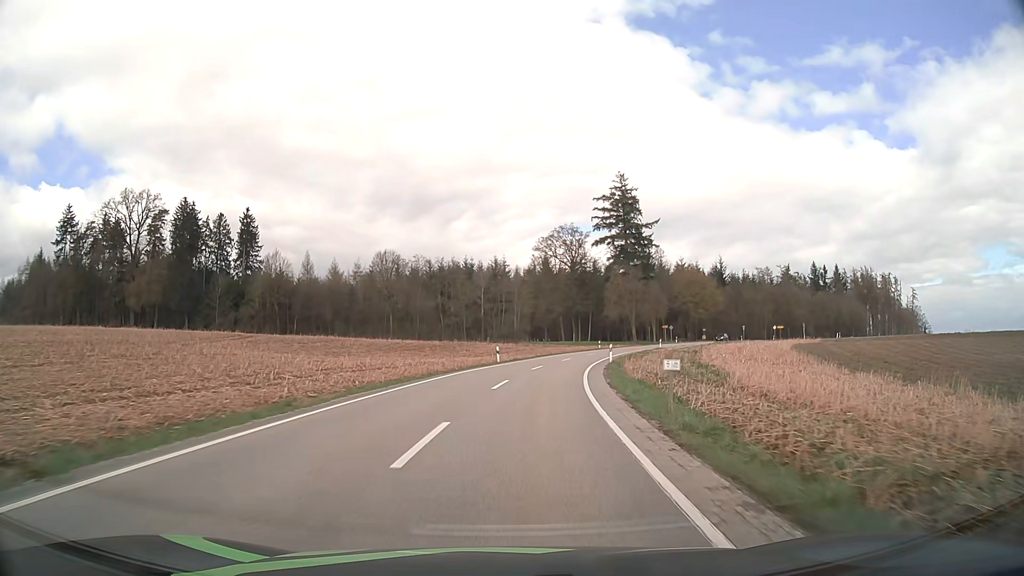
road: tertiary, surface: asphalt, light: Day
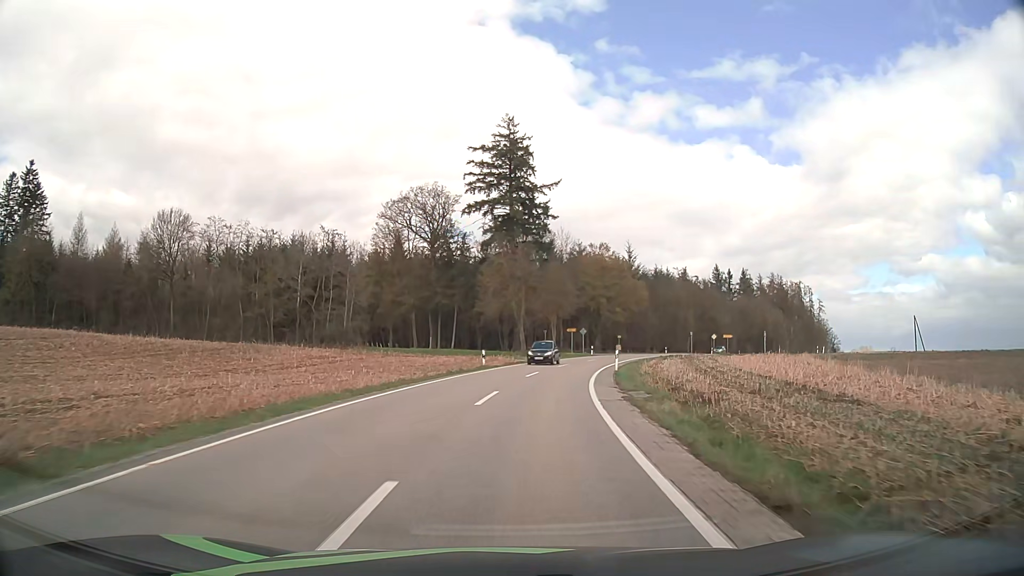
(+4.1, +41.6) m; +12°
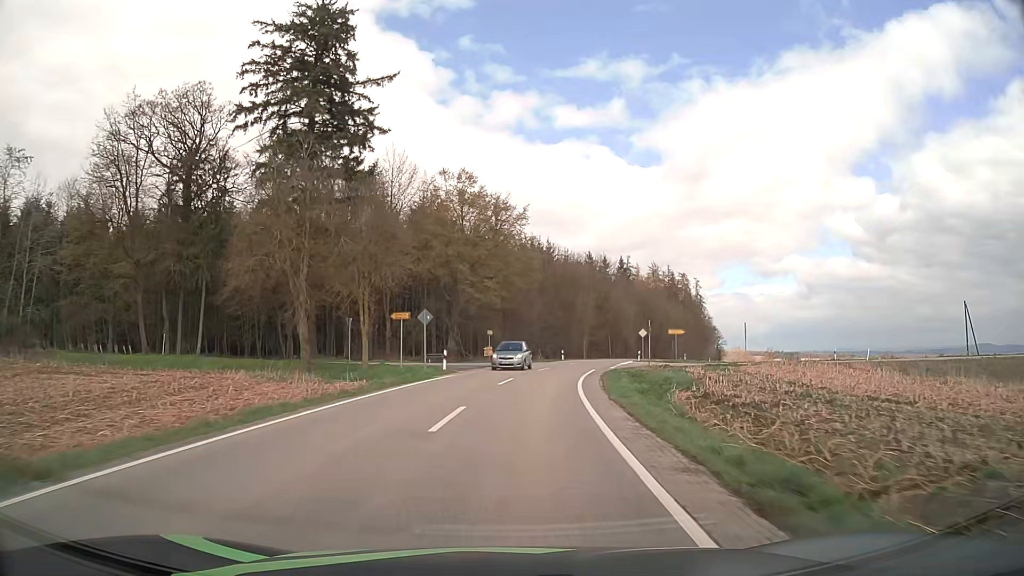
(+4.7, +41.2) m; +13°
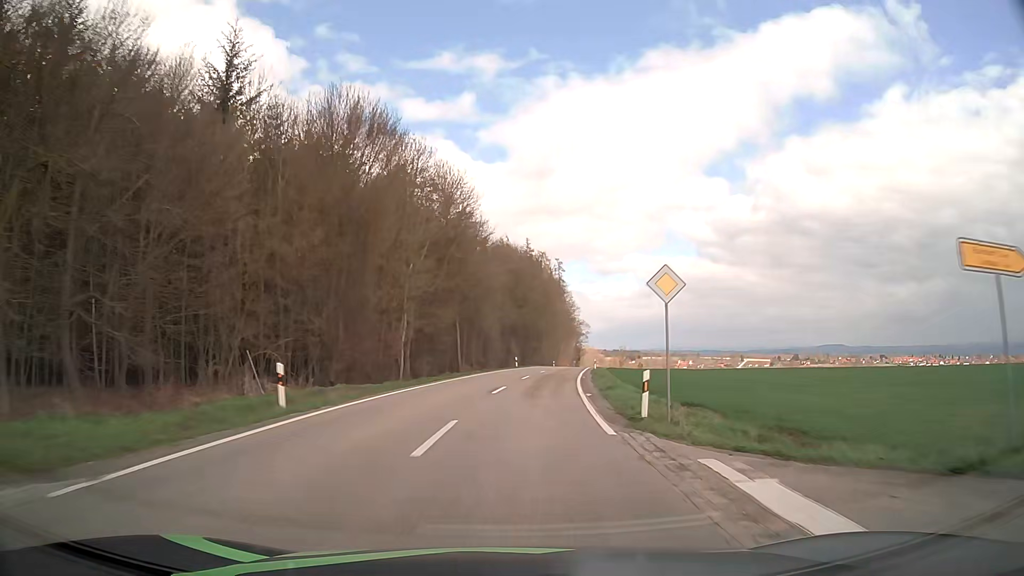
(+6.5, +51.7) m; +14°
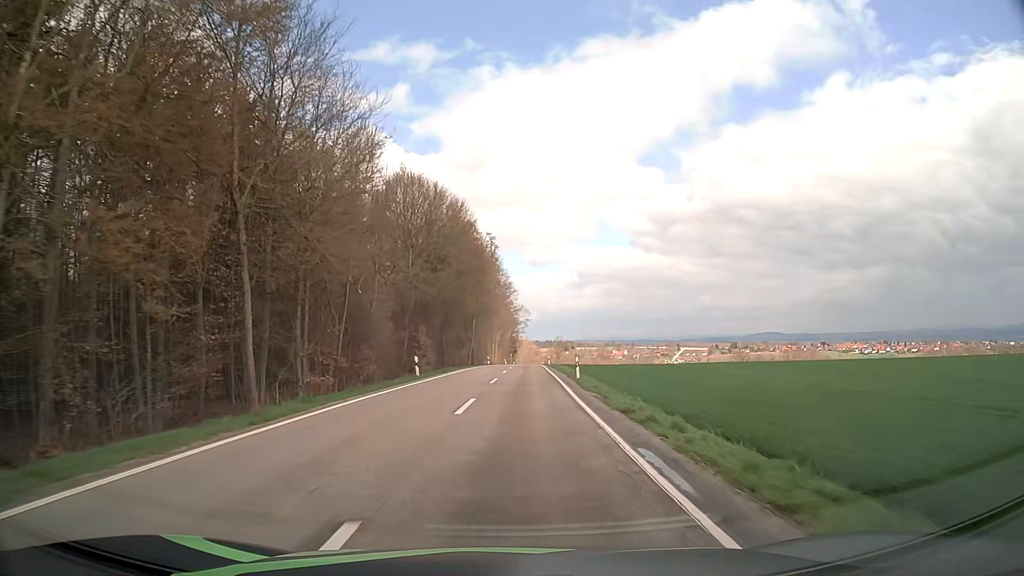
(+2.0, +31.6) m; +6°
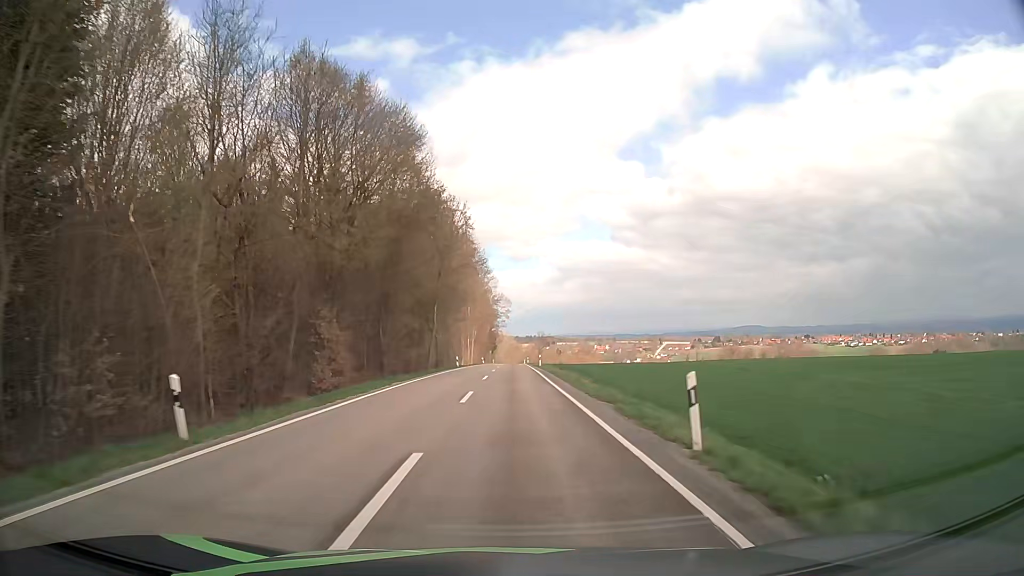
(+0.4, +21.5) m; +2°
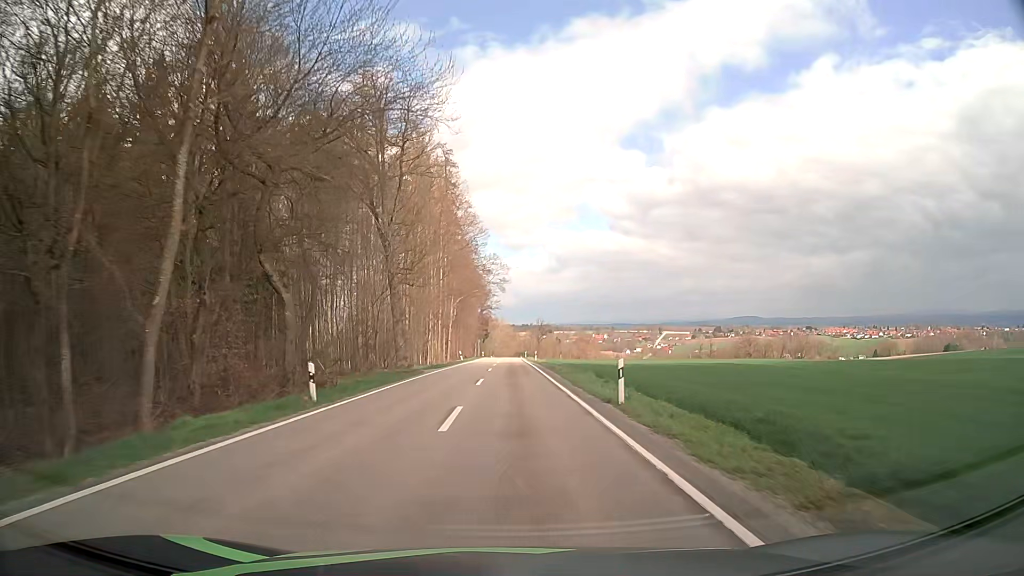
(+0.2, +43.3) m; 0°
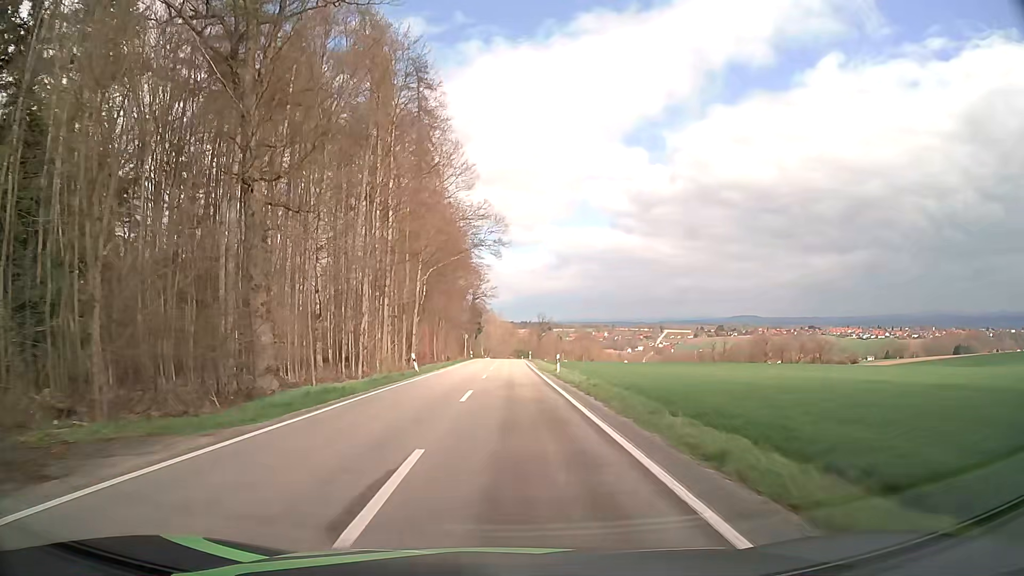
(+0.1, +31.4) m; 0°
(0, +10) (0, +20) (0, +30) (0, +40) (0, +50) (0, +60) (0, +70) (0, +80) (0, +90) (+1, +100) m
